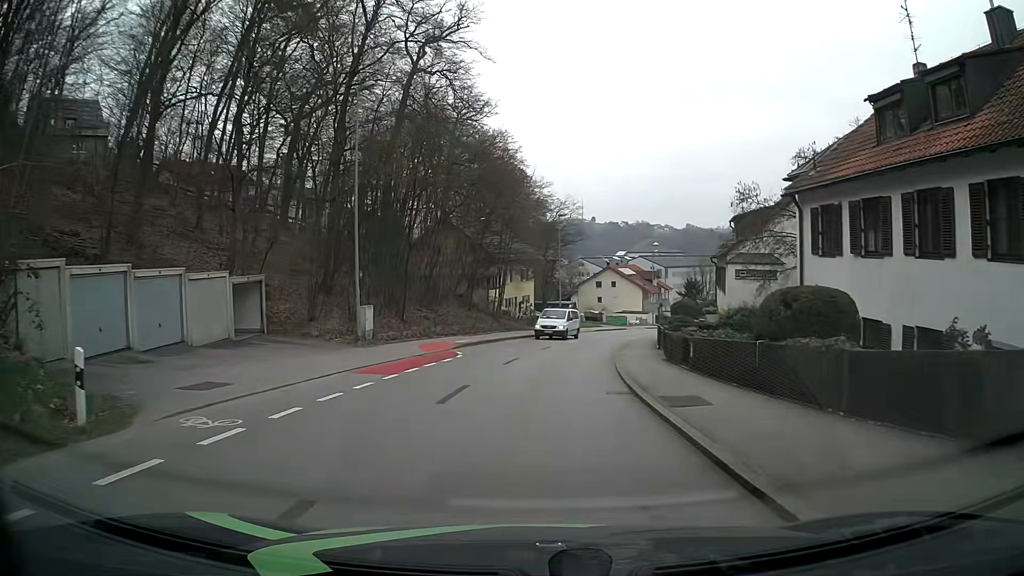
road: tertiary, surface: asphalt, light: Day
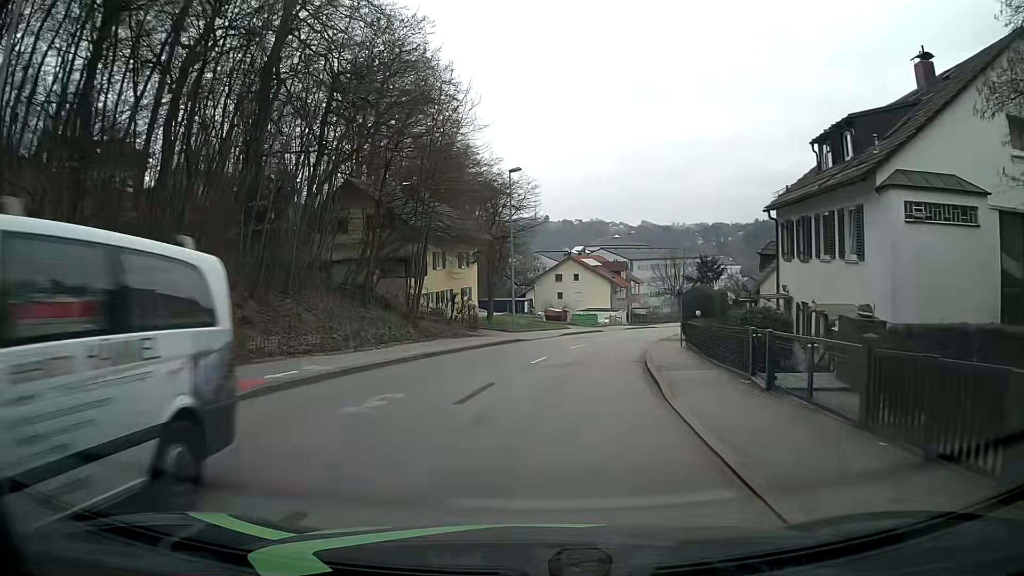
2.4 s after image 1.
(+0.6, +18.1) m; +4°
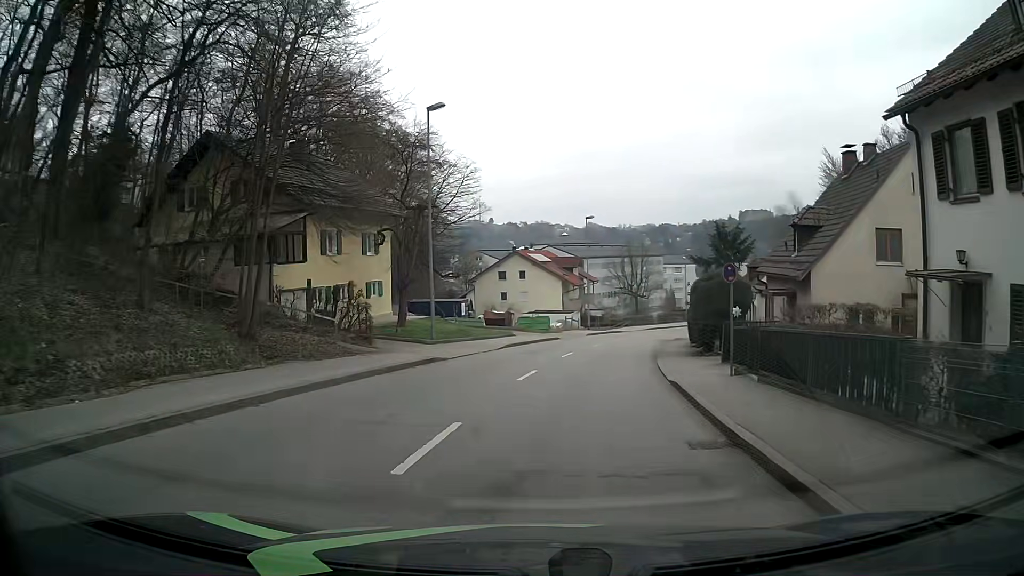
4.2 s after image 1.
(+0.4, +13.4) m; +4°
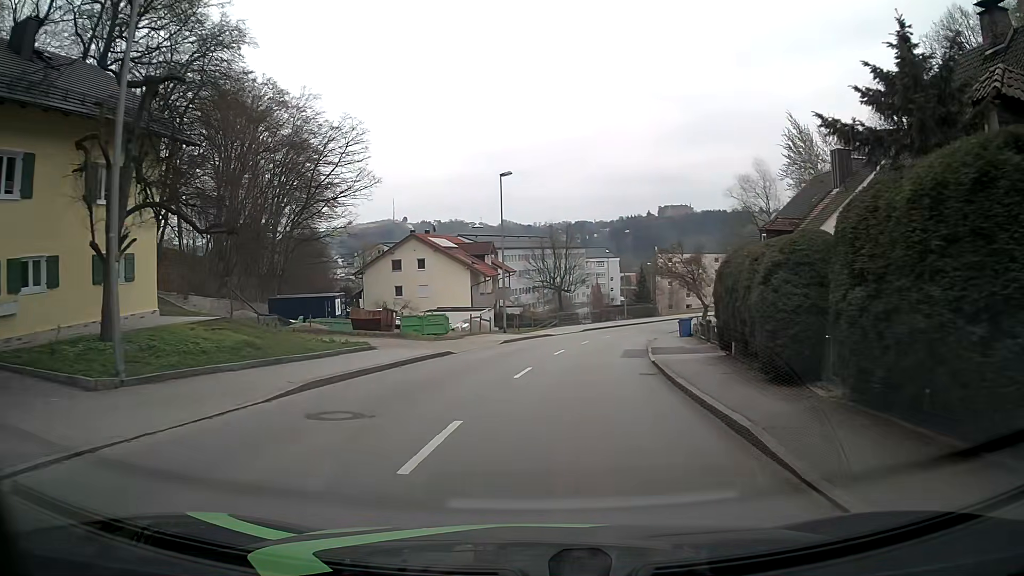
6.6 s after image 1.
(+1.3, +17.8) m; +8°
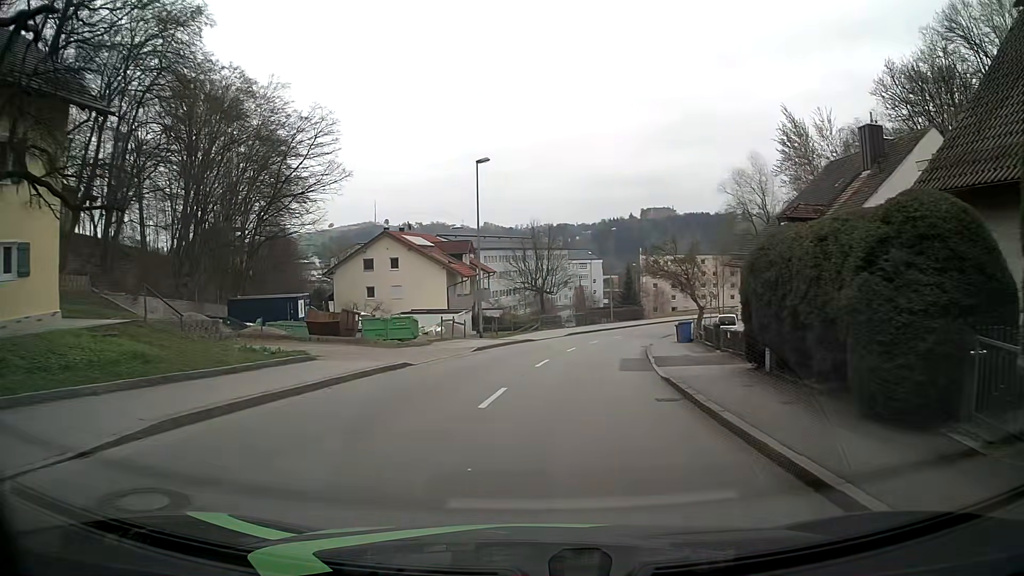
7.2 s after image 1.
(+0.1, +4.5) m; +2°
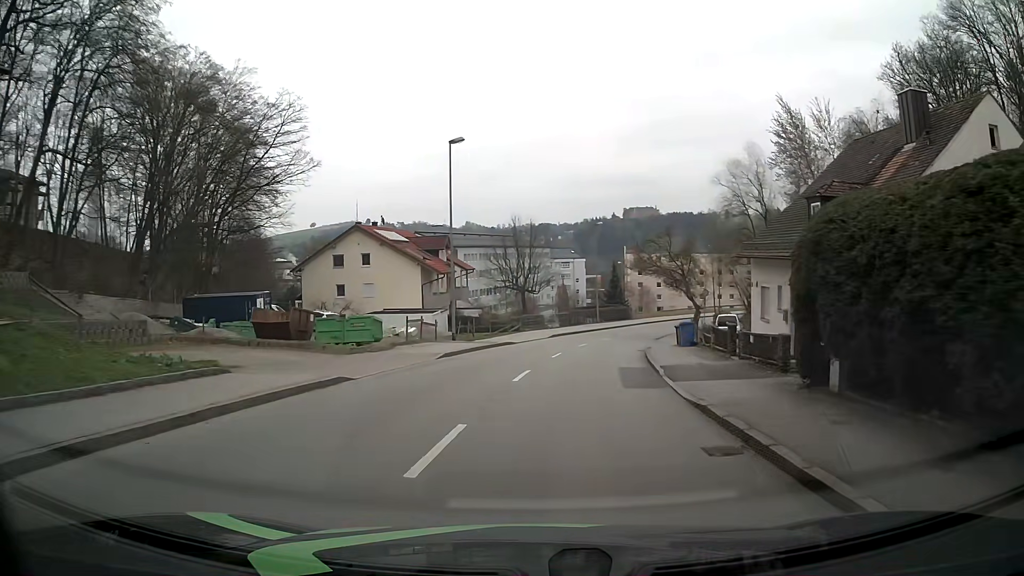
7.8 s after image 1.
(+0.1, +4.4) m; +1°
(0, +10) (+1, +20) (+3, +30) (+5, +40) (+7, +49) (+11, +59) (+15, +68) (+19, +77) (+24, +85) (+31, +93) m
